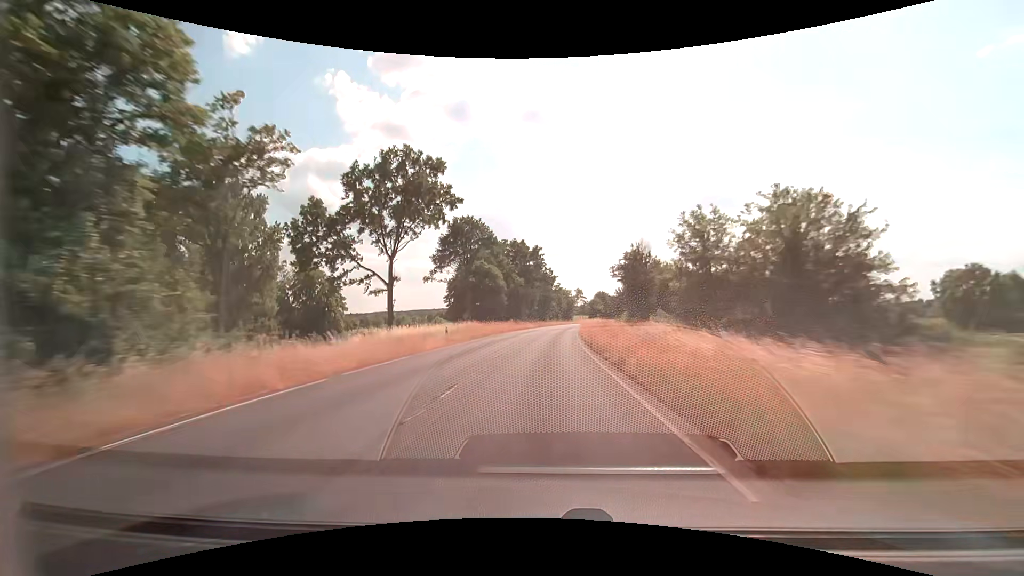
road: secondary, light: Day
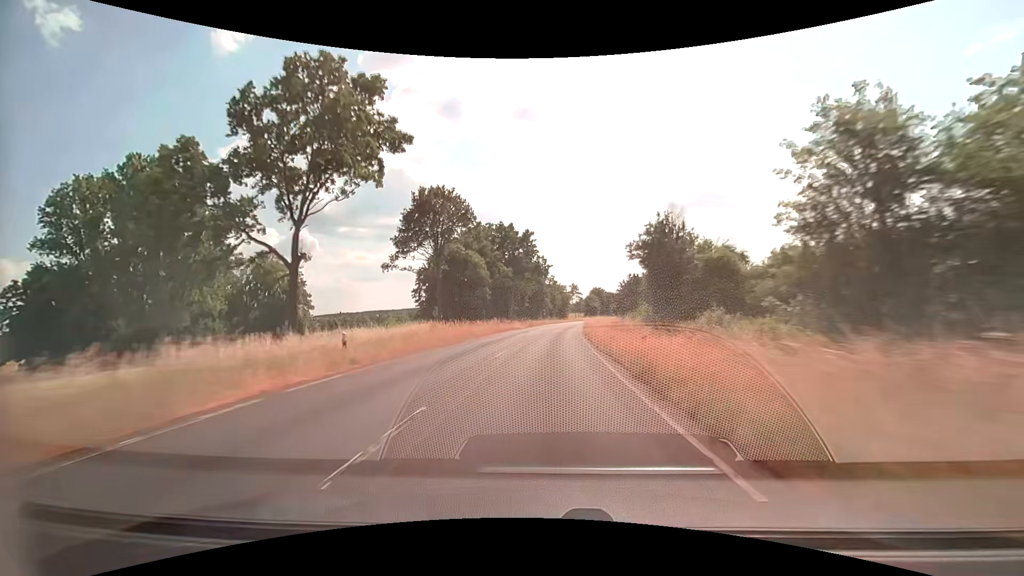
(+0.1, +14.3) m; +1°
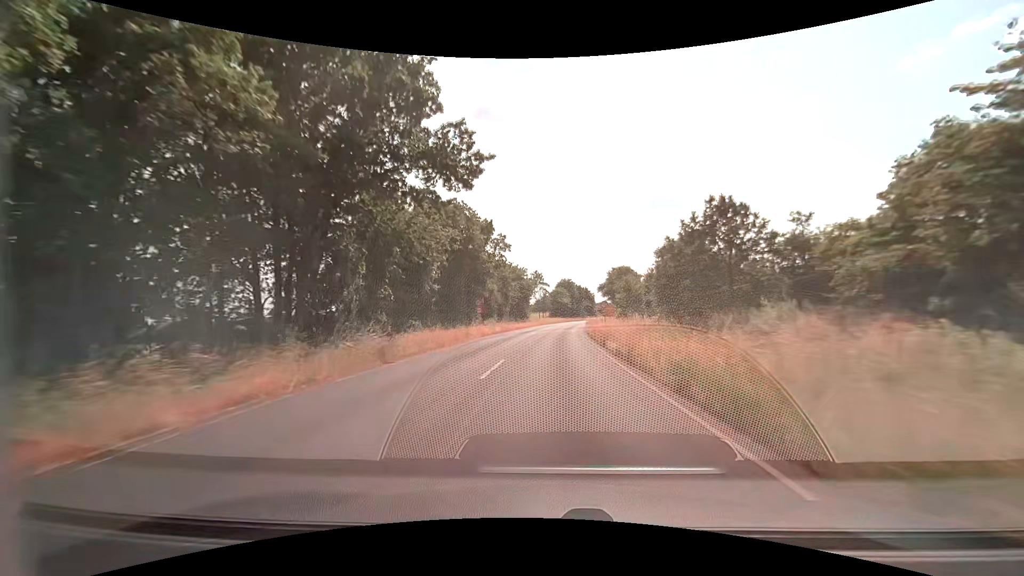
(+2.0, +54.0) m; +5°
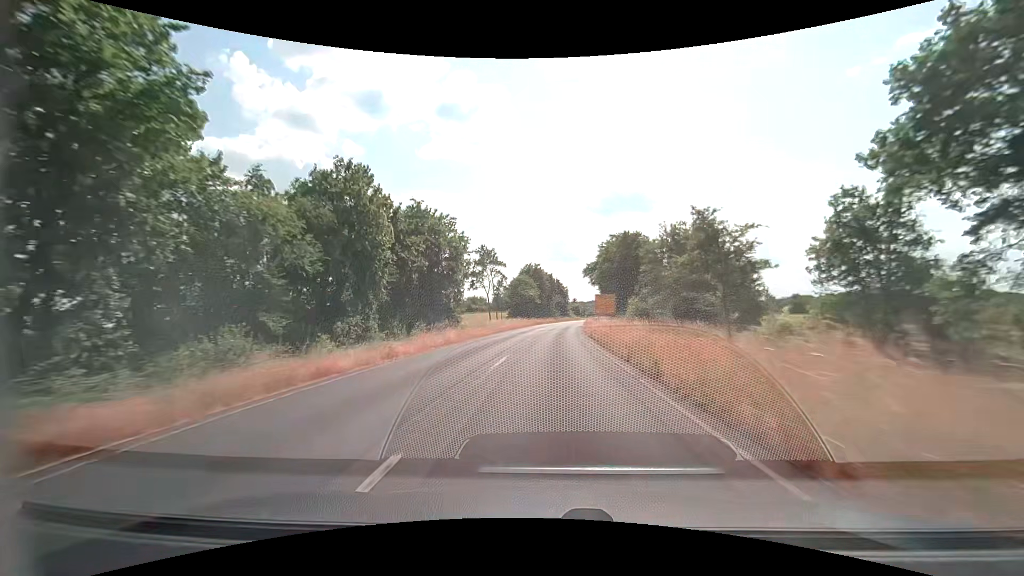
(+1.4, +48.1) m; +4°
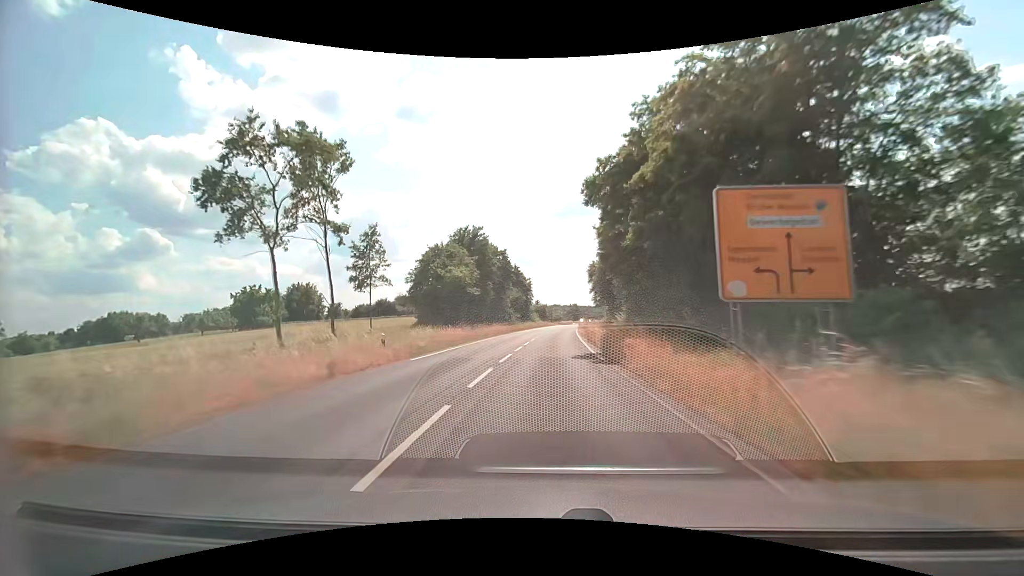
(+2.0, +52.7) m; +4°
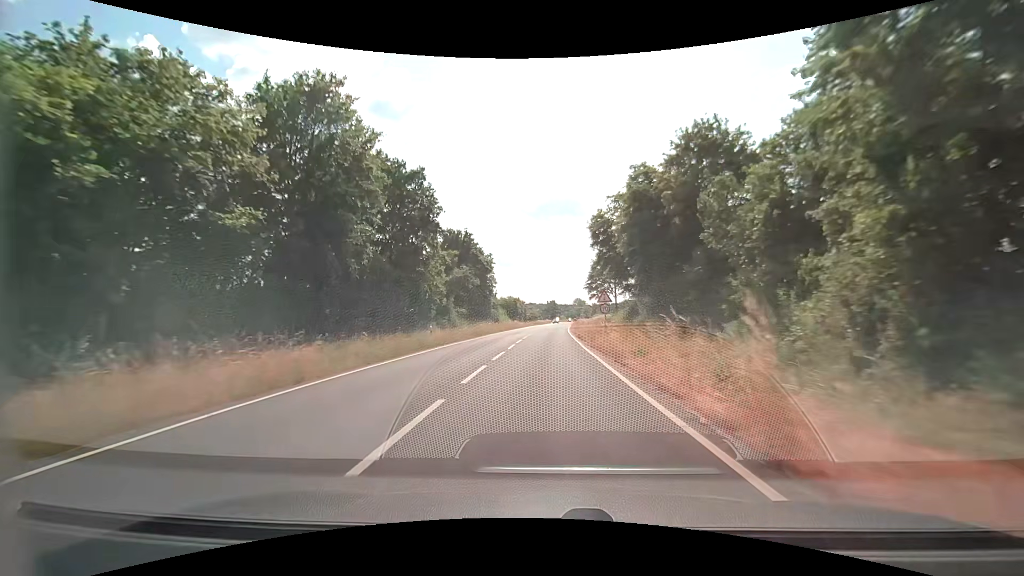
(+1.1, +41.2) m; +2°
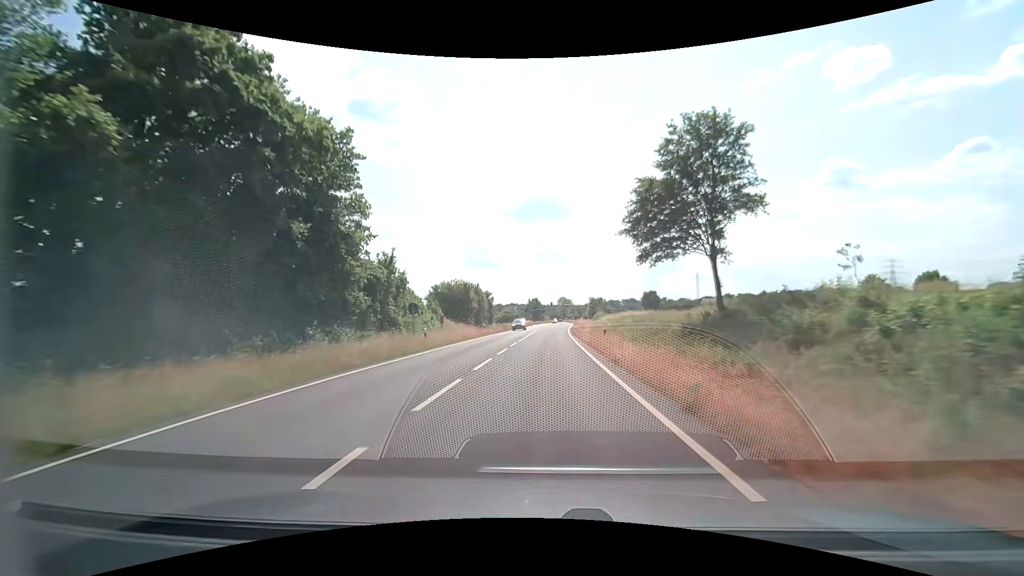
(+1.2, +50.9) m; +2°
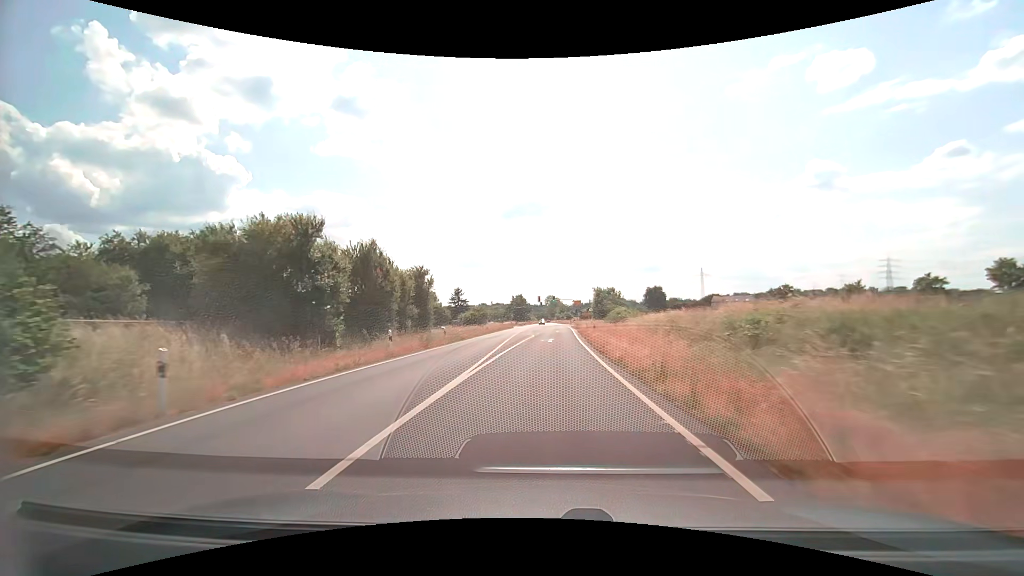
(+0.6, +40.2) m; +2°
(0, +10) (0, +20) (+1, +30) (+1, +40) (+1, +50) (+2, +60) (+2, +70) (+2, +80) (+3, +90) (+4, +100) m
